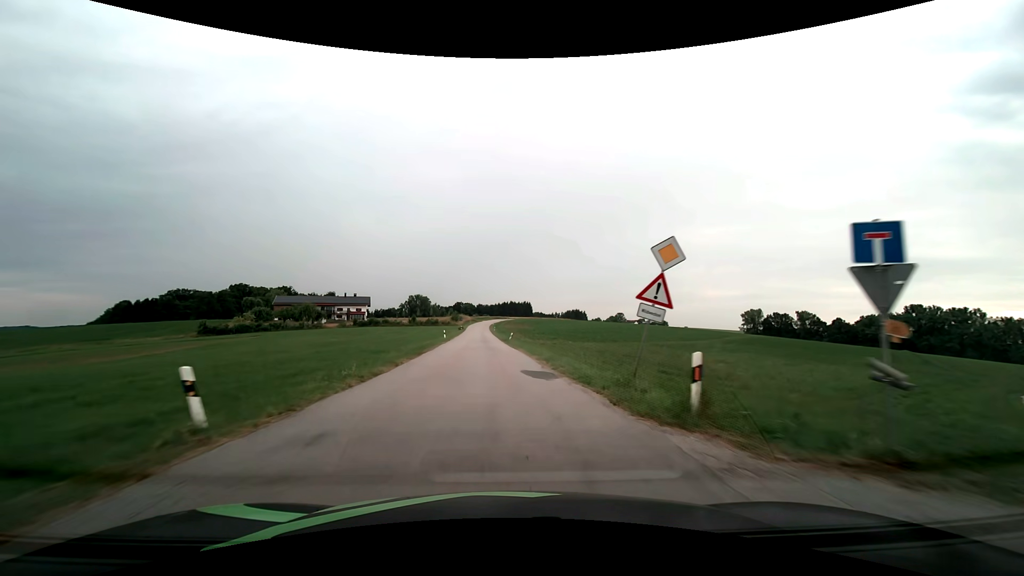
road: tertiary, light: Day
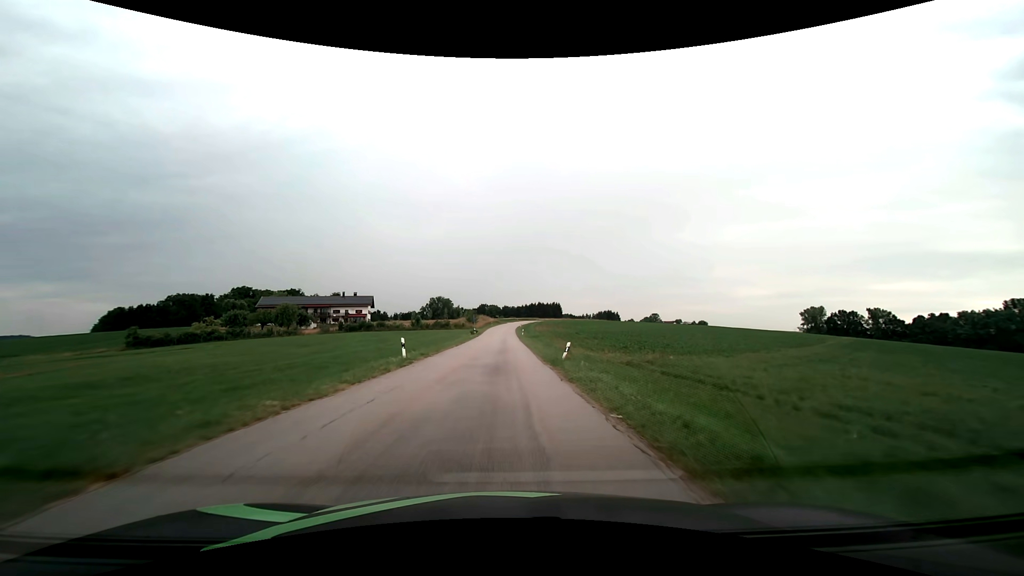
(-0.8, +32.7) m; -3°
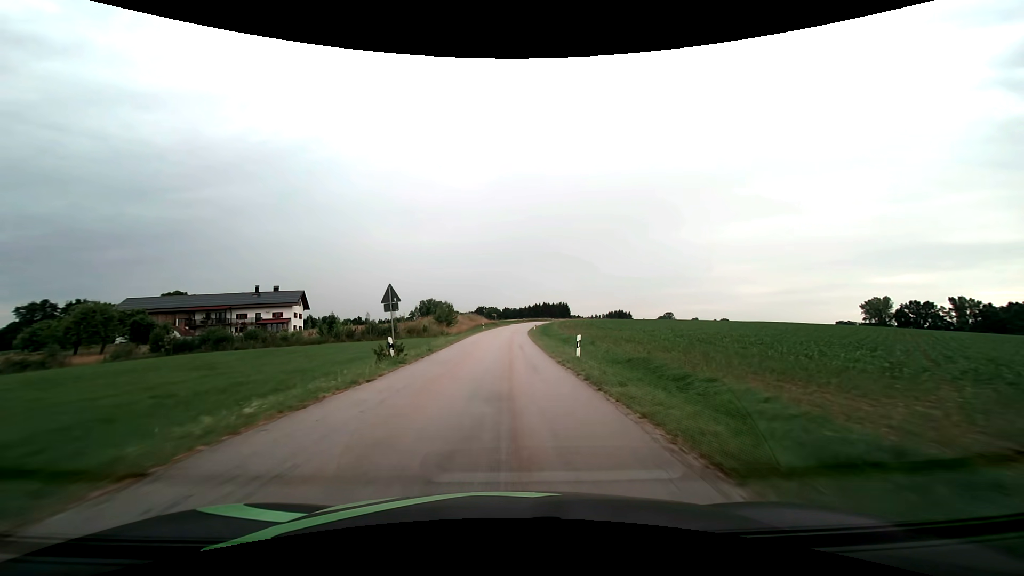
(-0.5, +54.0) m; 0°
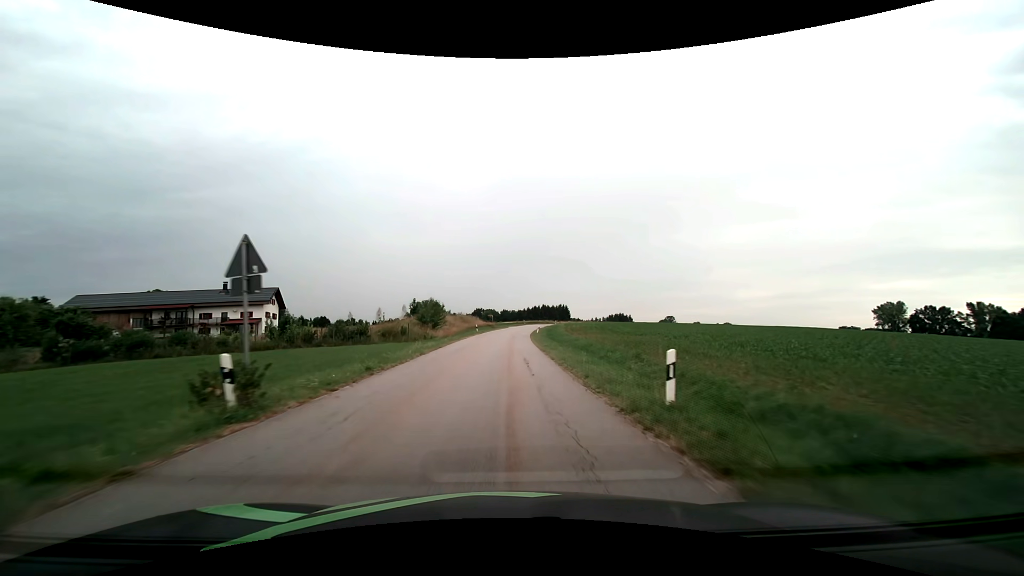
(0.0, +10.7) m; 0°
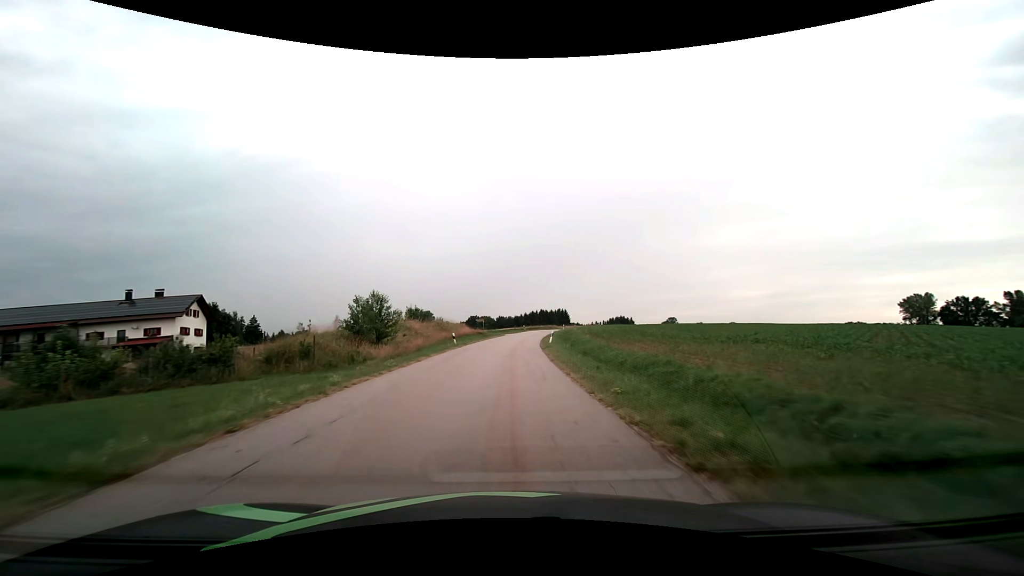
(+0.2, +21.3) m; +1°
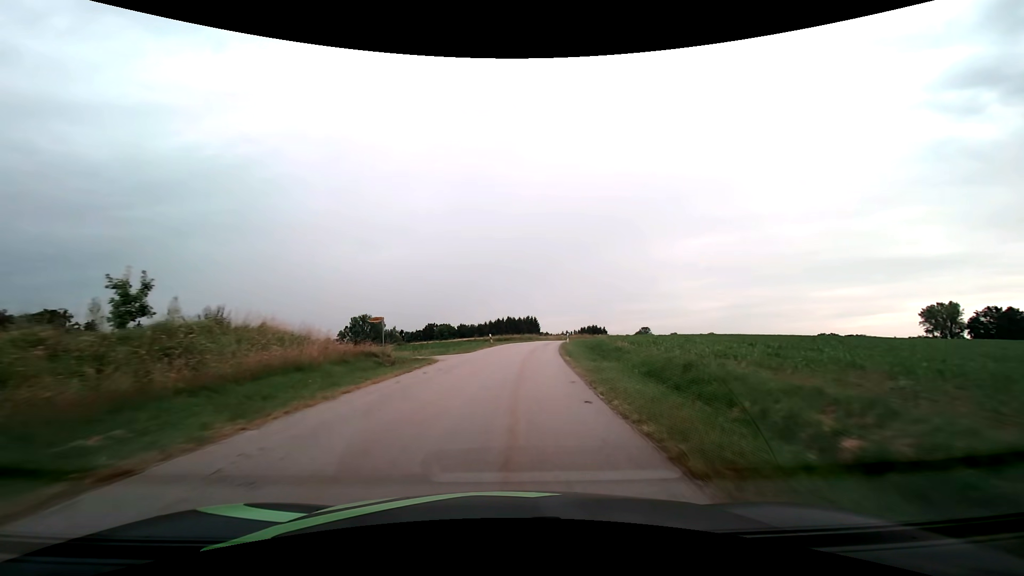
(+1.0, +42.3) m; +4°
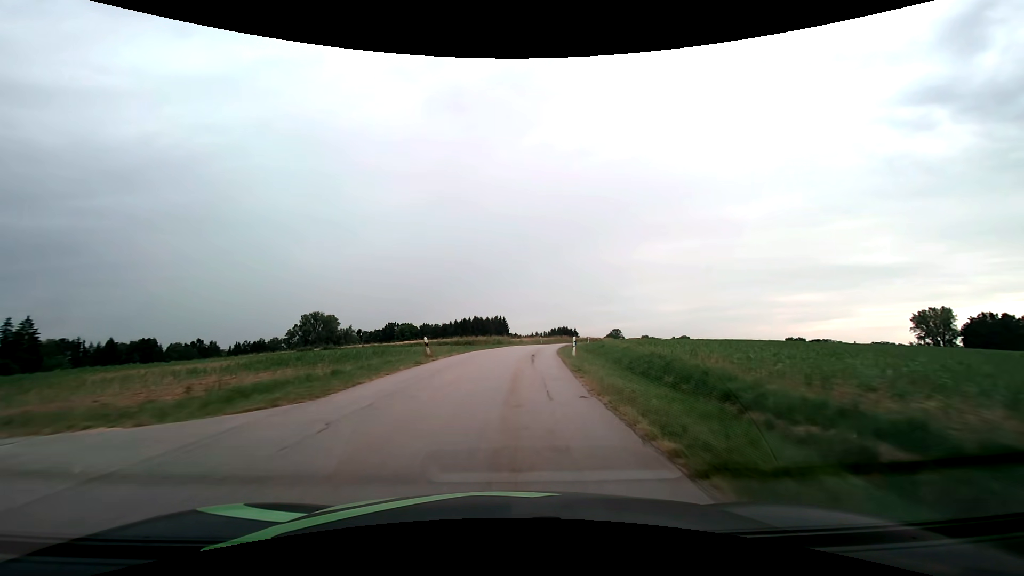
(+0.8, +21.1) m; +4°
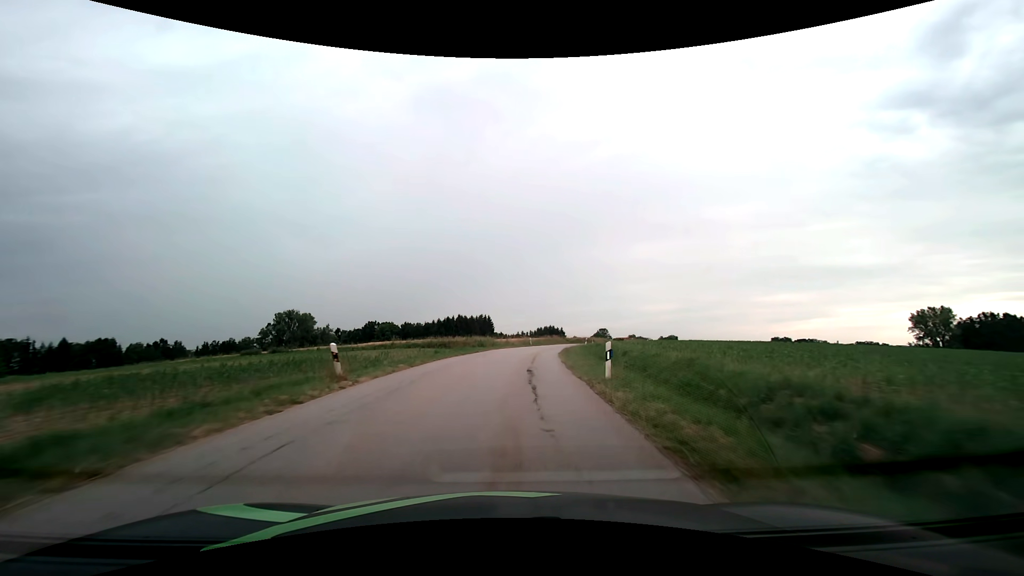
(+0.1, +10.6) m; +2°
(0, +10) (0, +20) (+1, +30) (+2, +40) (+4, +50) (+6, +60) (+9, +69) (+12, +79) (+15, +88) (+18, +98) m
